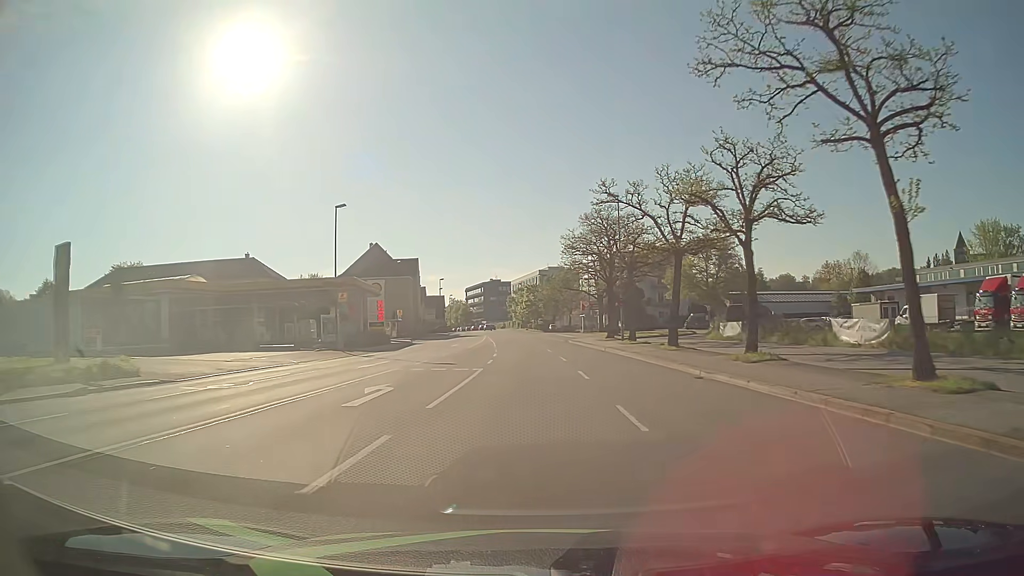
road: primary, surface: asphalt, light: Day
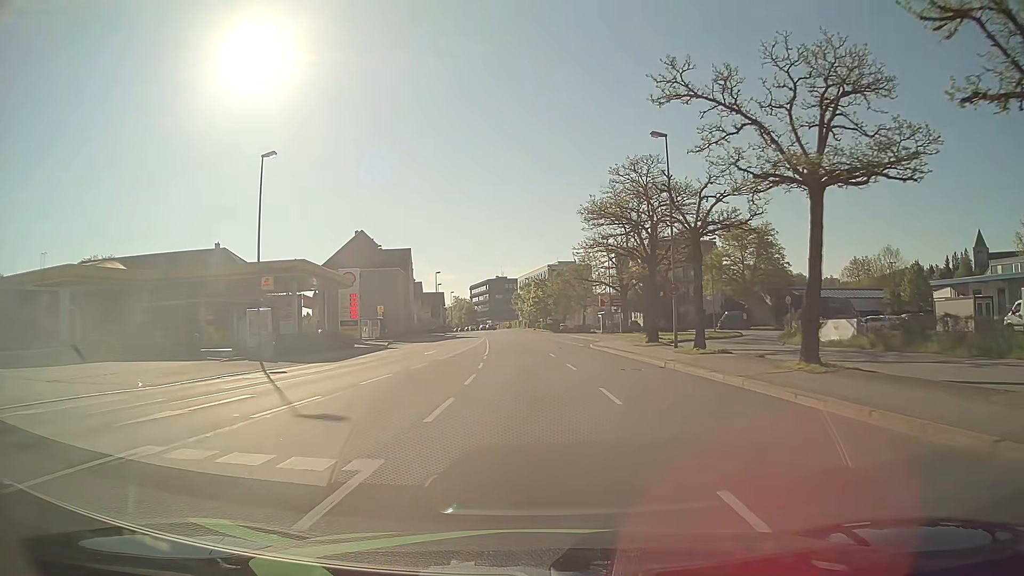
(-0.2, +15.2) m; -1°
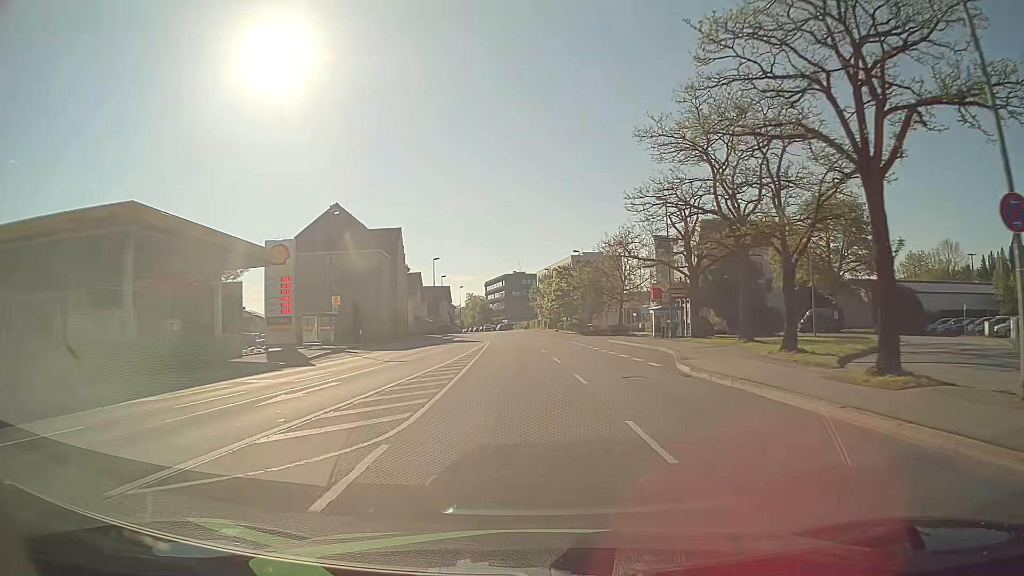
(-0.4, +22.8) m; -2°
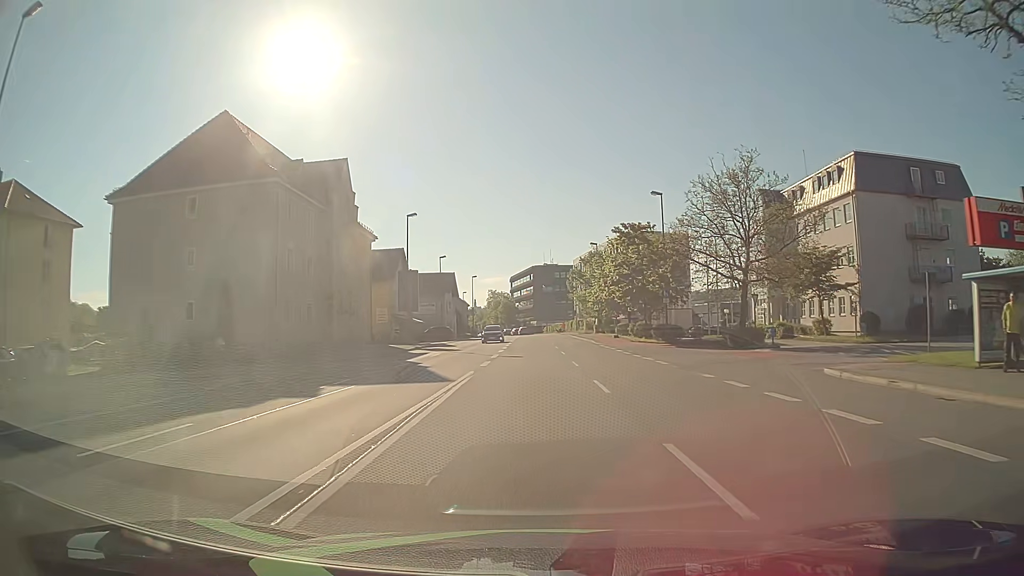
(-1.2, +38.0) m; -3°
(0, +10) (0, +20) (0, +30) (0, +40) (0, +50) (0, +60) (0, +70) (0, +80) (0, +90) (0, +100) m
